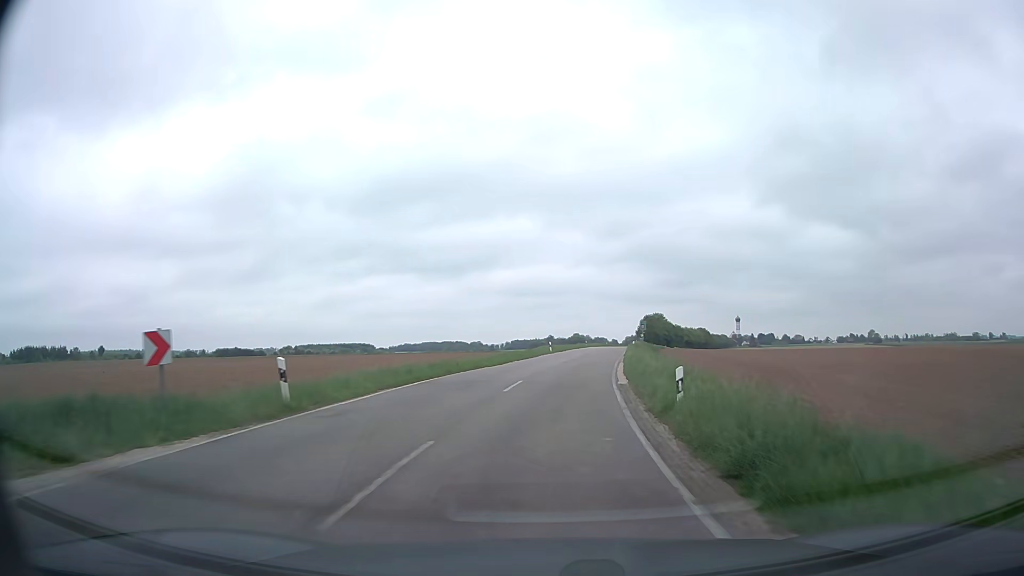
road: tertiary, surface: asphalt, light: Day
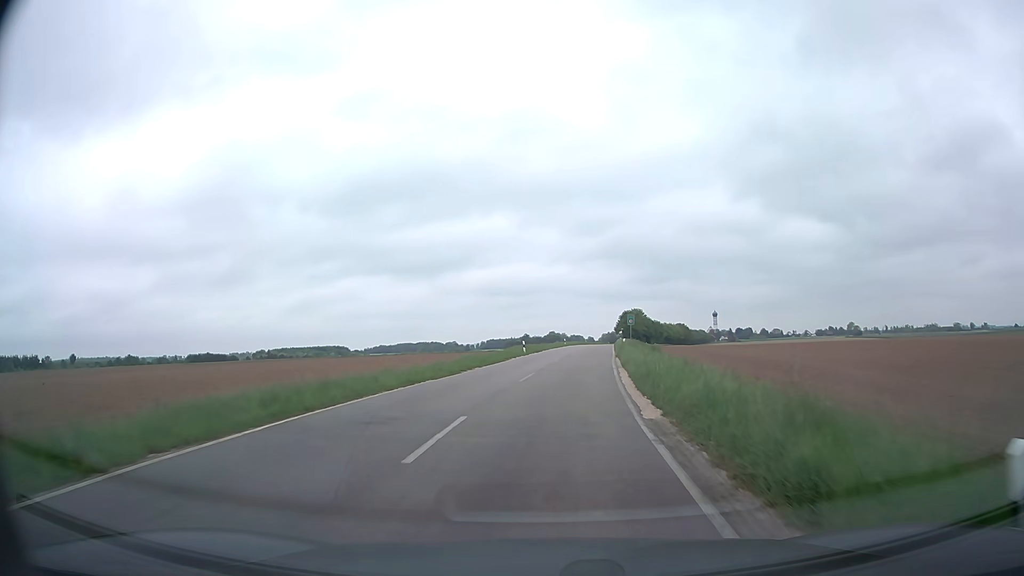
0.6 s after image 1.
(+0.3, +9.6) m; +2°
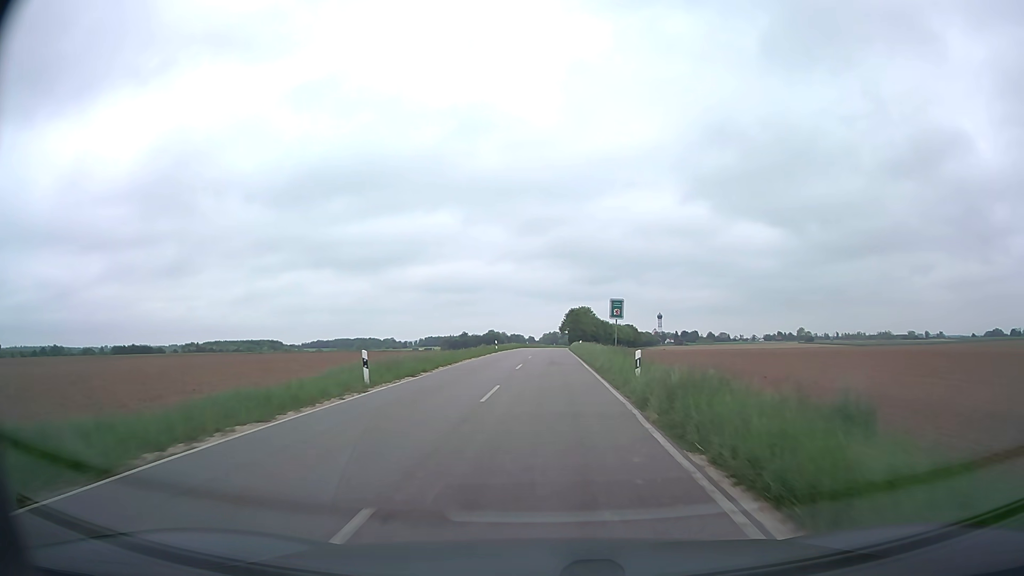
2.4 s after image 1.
(+1.5, +30.1) m; +5°
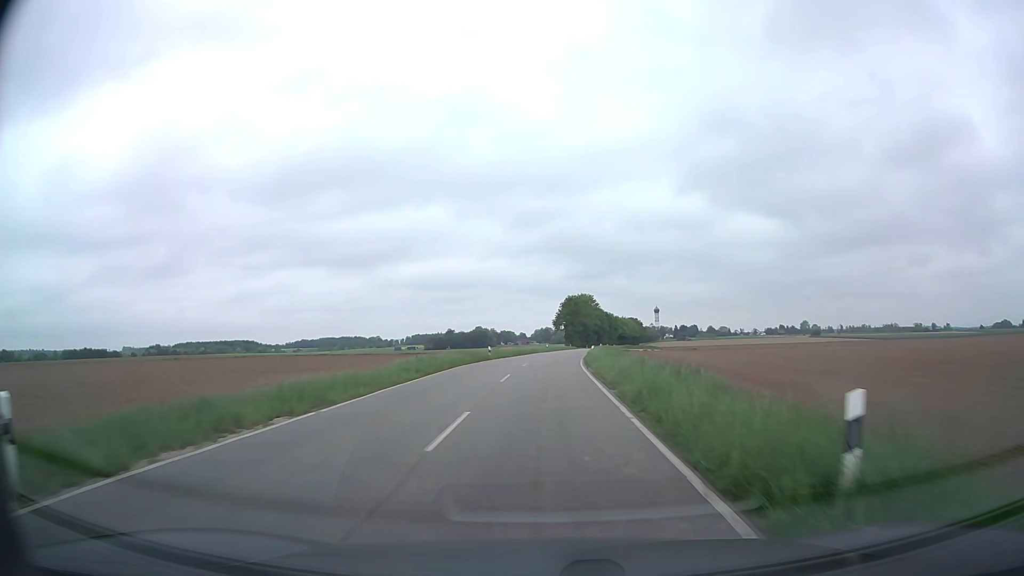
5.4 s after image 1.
(+0.8, +53.8) m; +1°
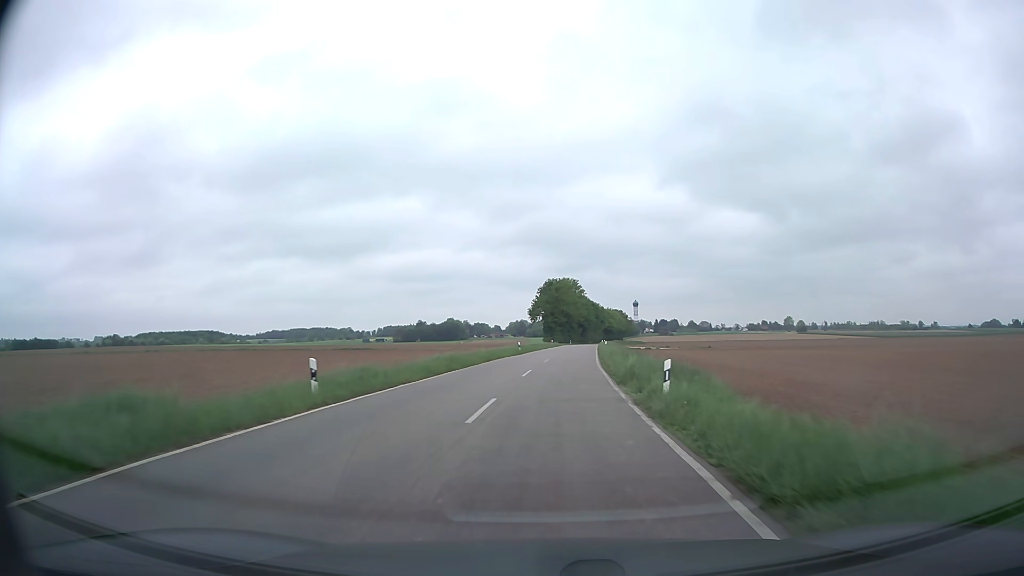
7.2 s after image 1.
(+0.2, +33.7) m; +2°
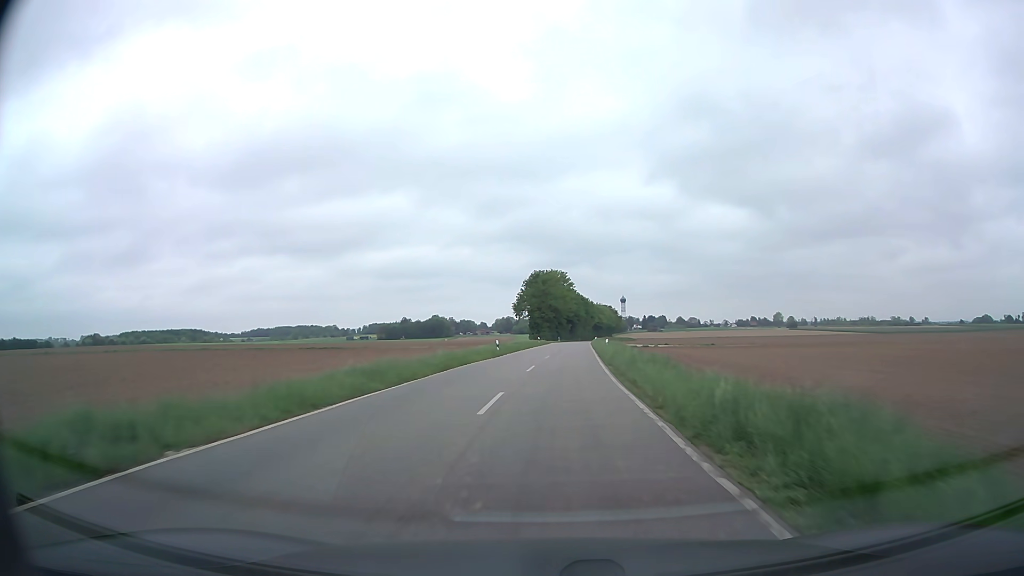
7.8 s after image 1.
(+0.1, +11.4) m; +1°
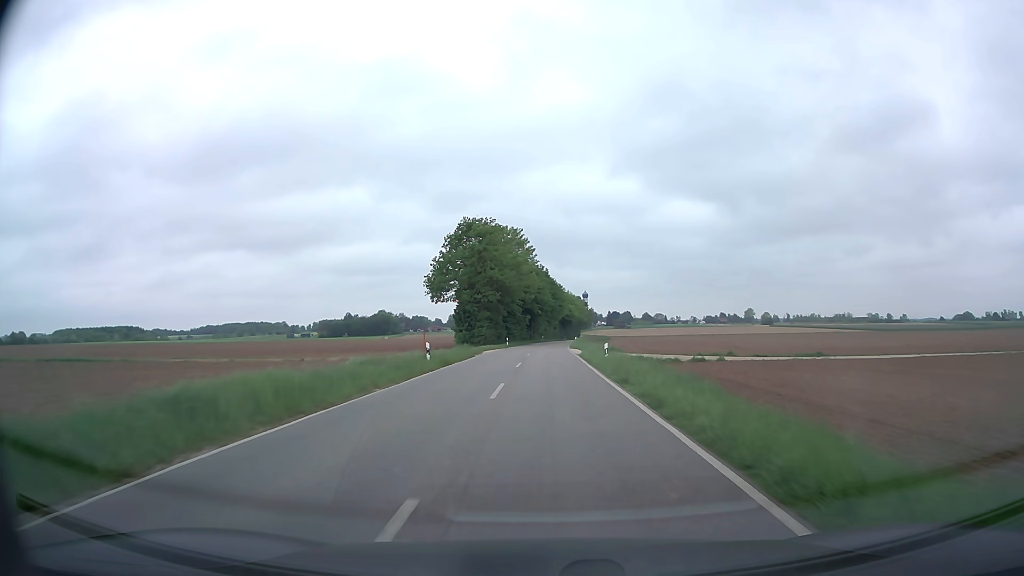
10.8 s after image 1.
(+2.2, +57.7) m; +3°
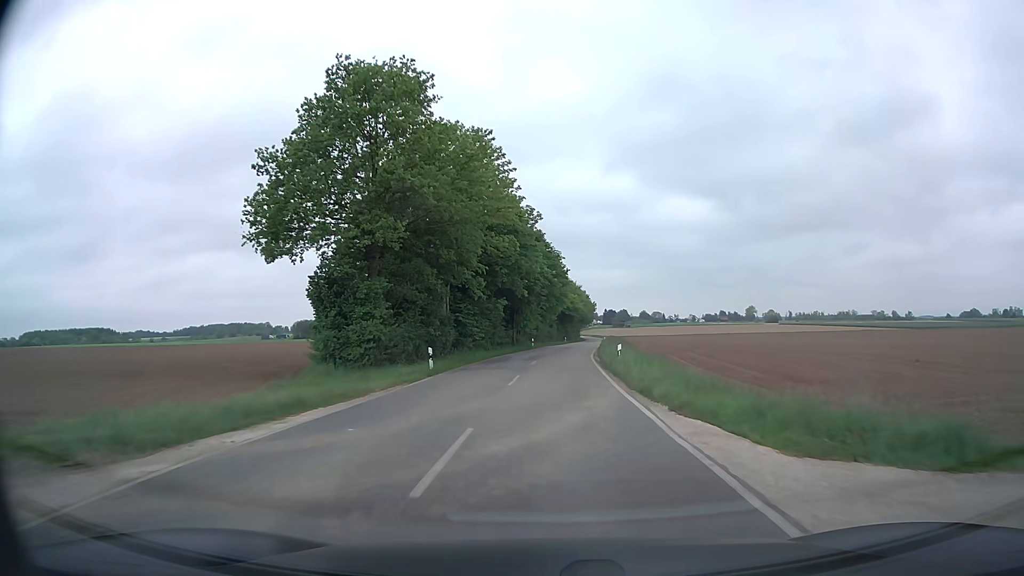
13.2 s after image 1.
(+0.1, +43.9) m; +1°
(0, +10) (0, +20) (0, +30) (+1, +40) (+2, +50) (+3, +60) (+3, +70) (+4, +80) (+5, +90) (+7, +100) m
